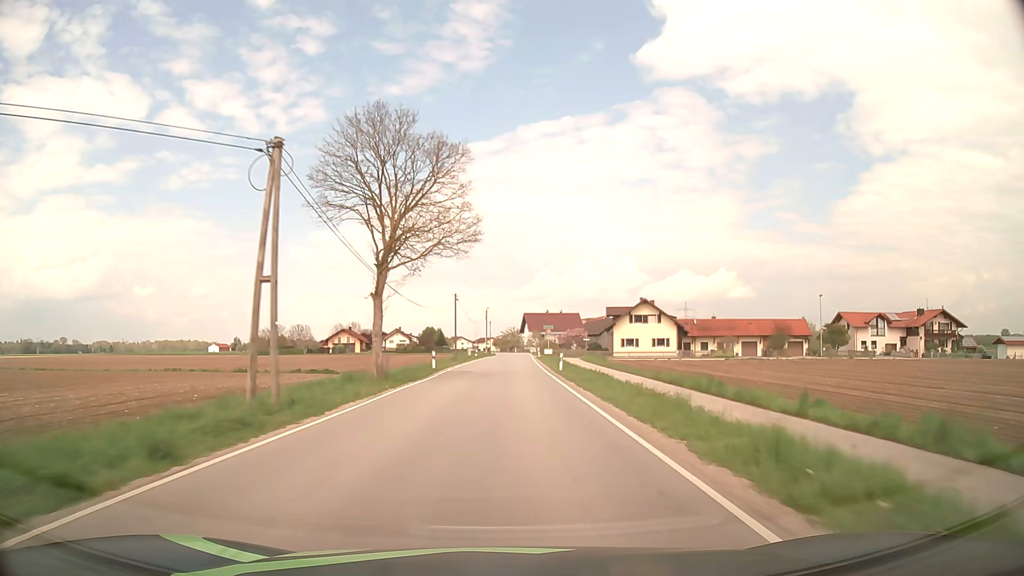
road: secondary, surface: asphalt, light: Day
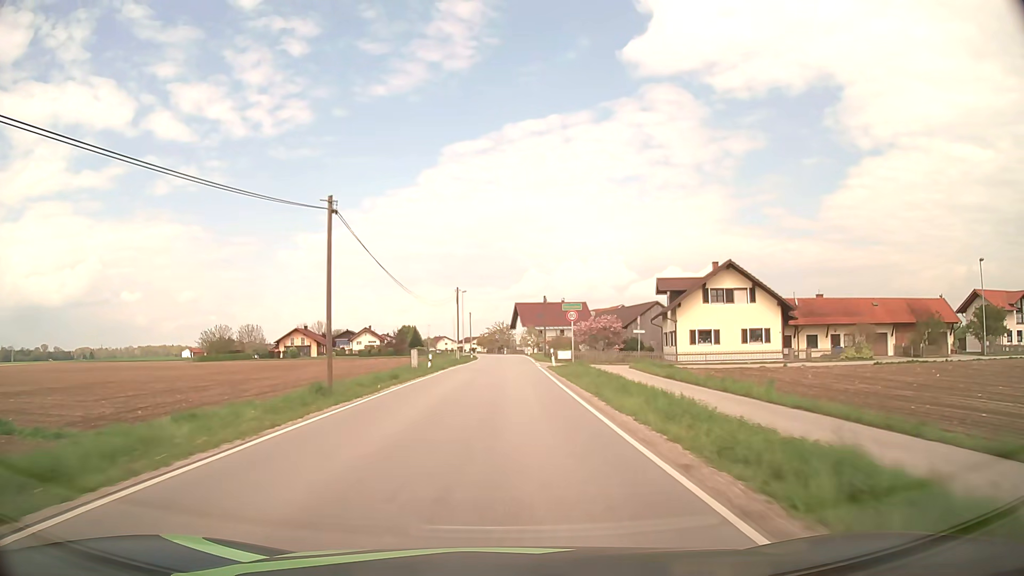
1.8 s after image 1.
(+0.5, +37.5) m; +1°
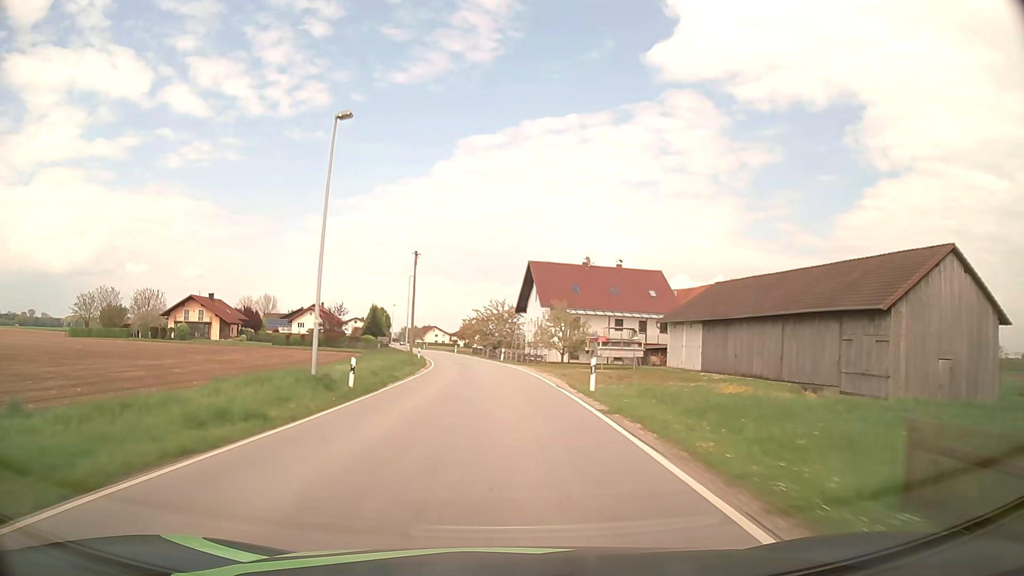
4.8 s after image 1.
(+0.3, +62.4) m; 0°
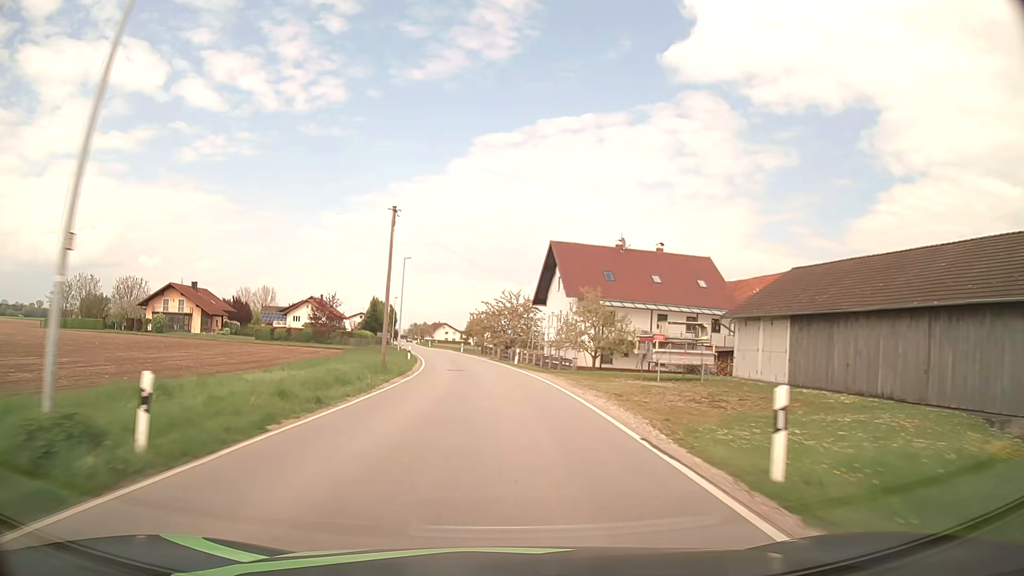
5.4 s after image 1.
(-0.1, +12.5) m; -1°
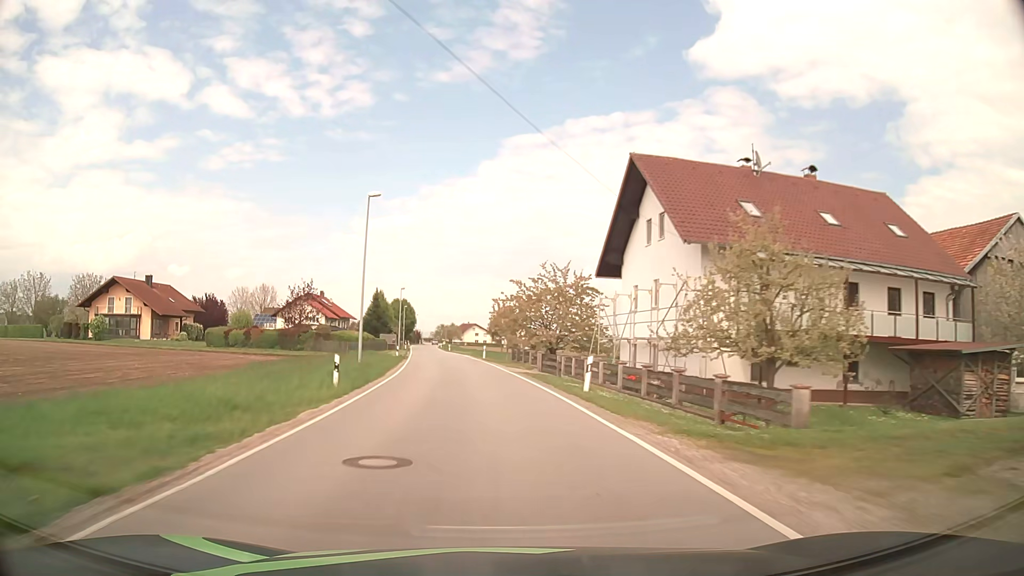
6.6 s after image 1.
(-0.5, +25.1) m; -3°
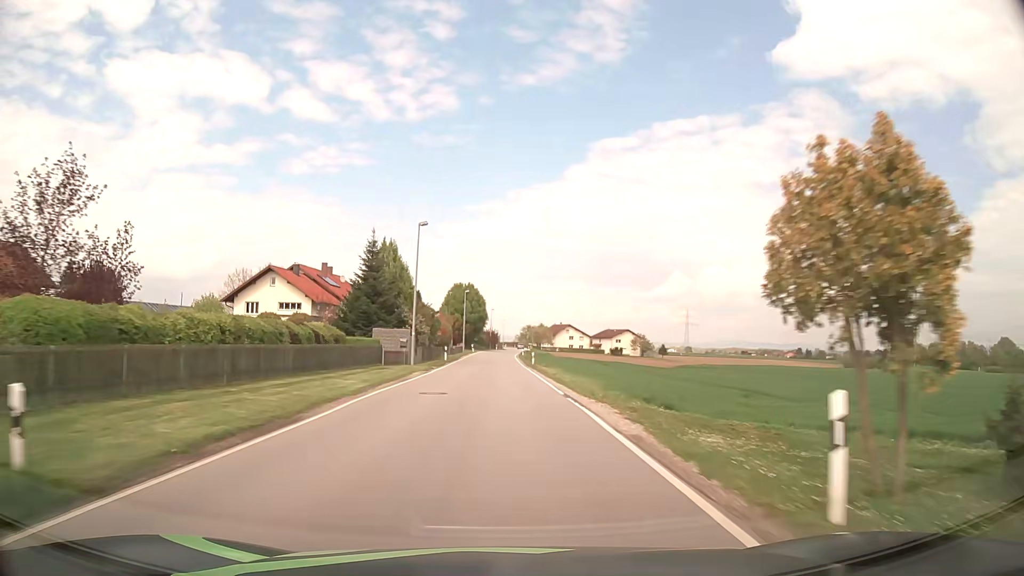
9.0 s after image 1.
(-3.7, +50.0) m; -8°
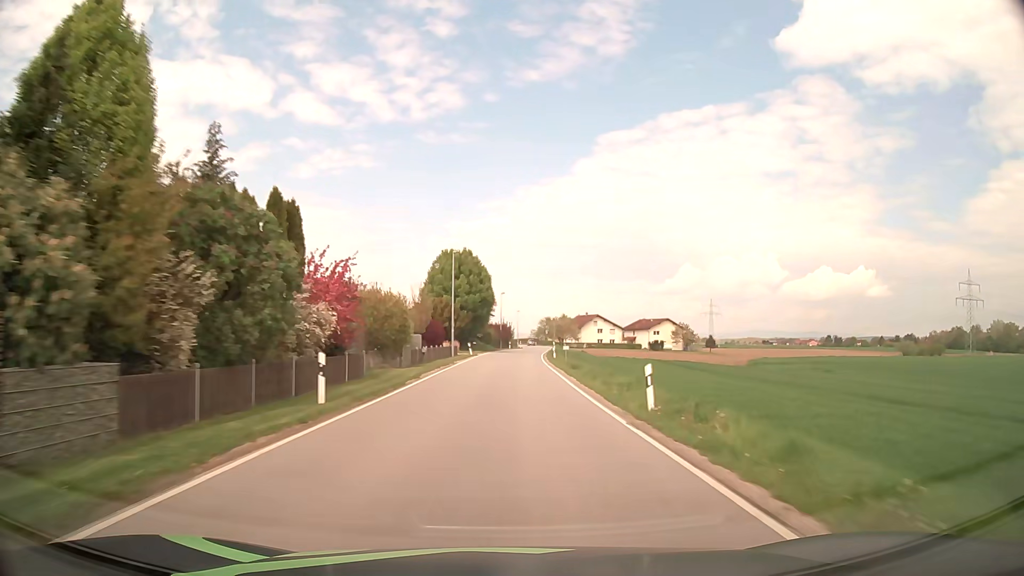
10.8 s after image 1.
(-0.4, +37.6) m; -1°
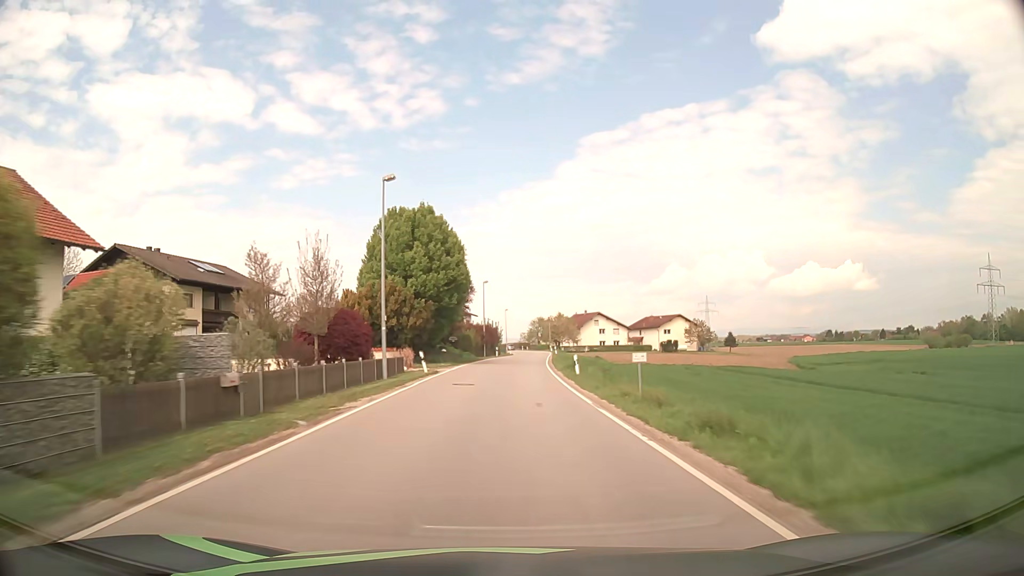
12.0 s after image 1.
(+0.2, +25.1) m; +1°
(0, +10) (0, +20) (0, +30) (+1, +40) (+1, +50) (+2, +60) (+3, +70) (+4, +80) (+4, +90) (+5, +100) m
